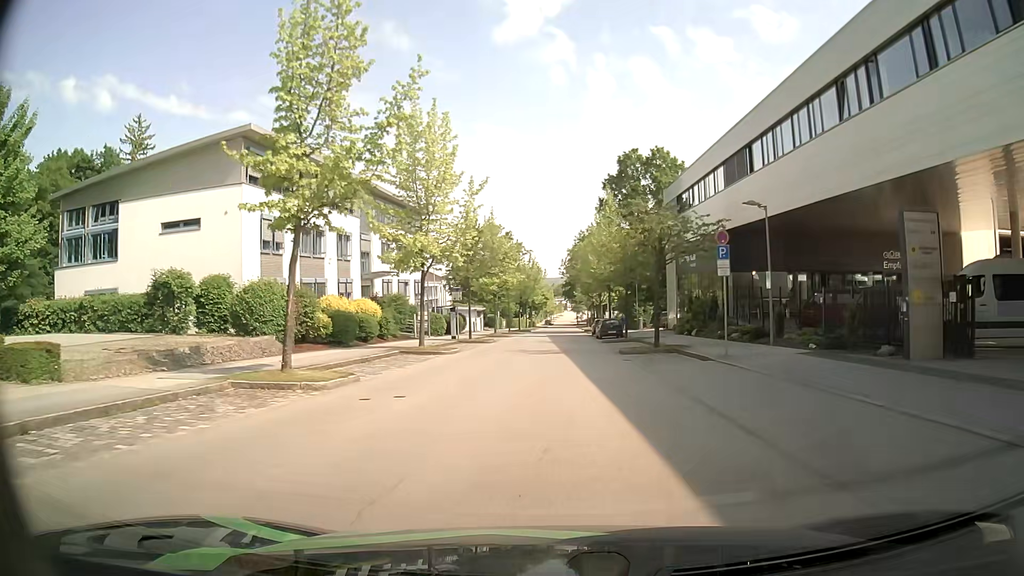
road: residential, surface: asphalt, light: Day
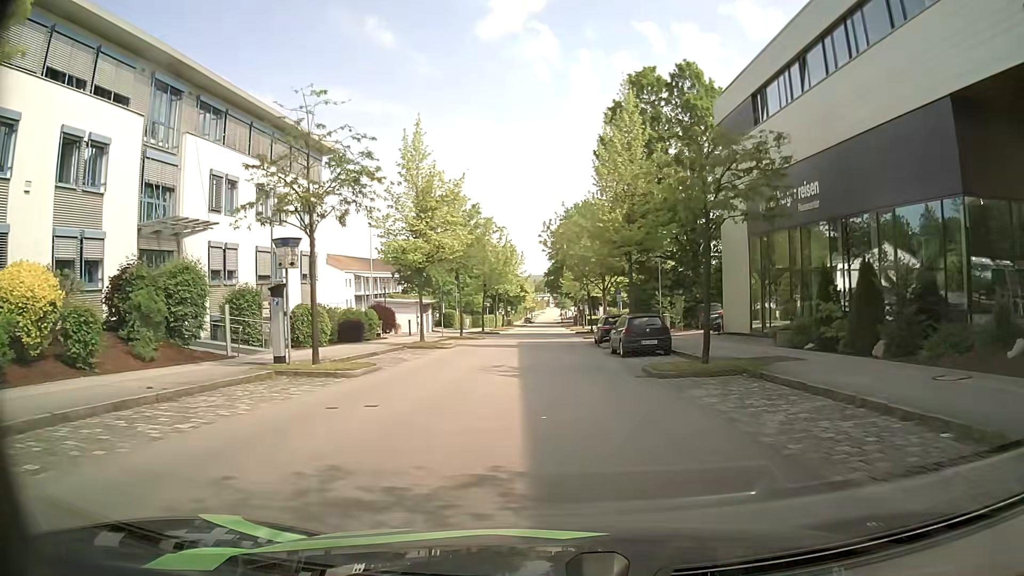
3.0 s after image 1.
(+0.5, +25.1) m; +2°
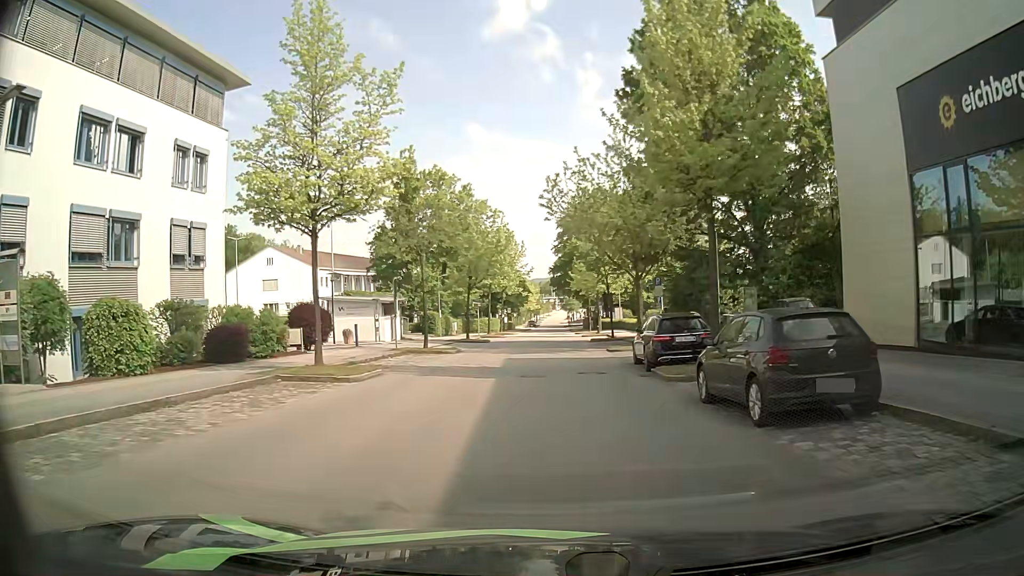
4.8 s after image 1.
(0.0, +14.6) m; -1°
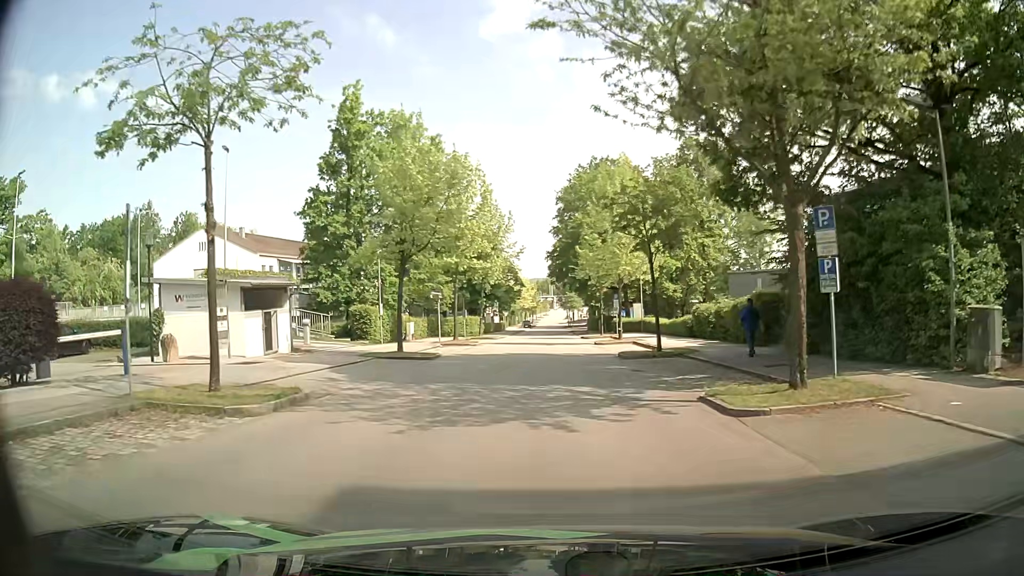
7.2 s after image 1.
(+0.1, +19.4) m; 0°
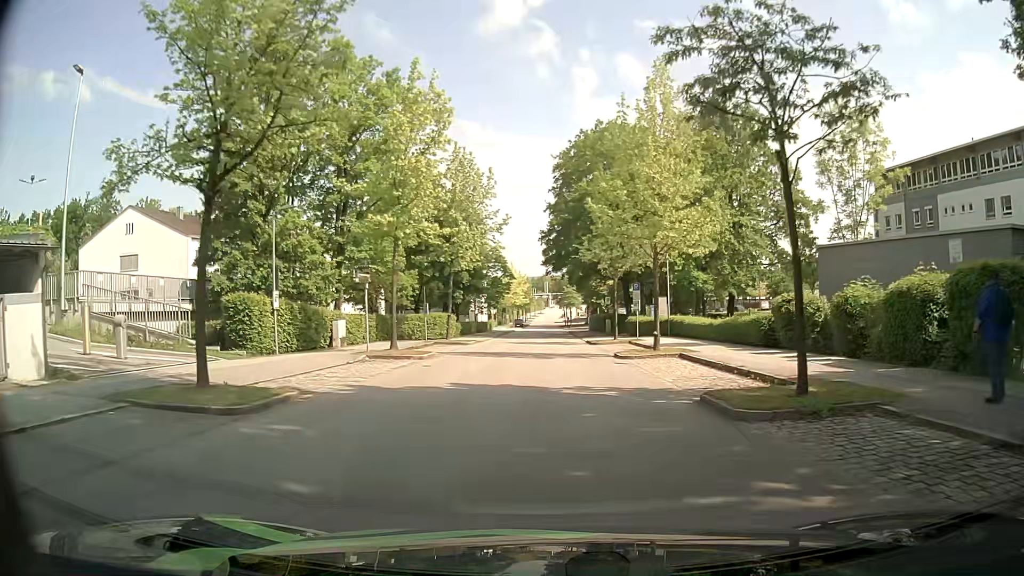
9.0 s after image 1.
(0.0, +14.5) m; +1°
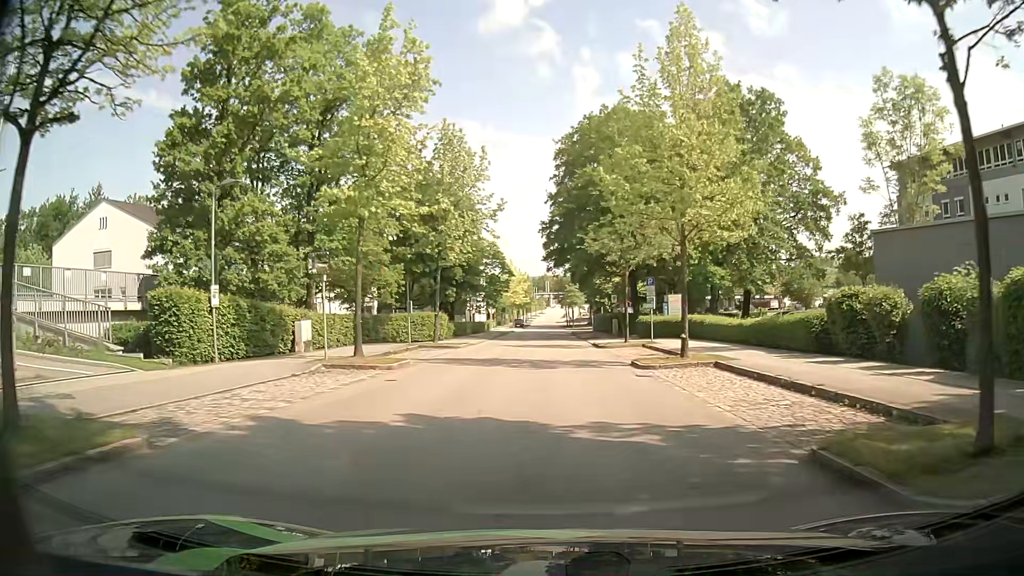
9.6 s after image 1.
(0.0, +4.8) m; 0°
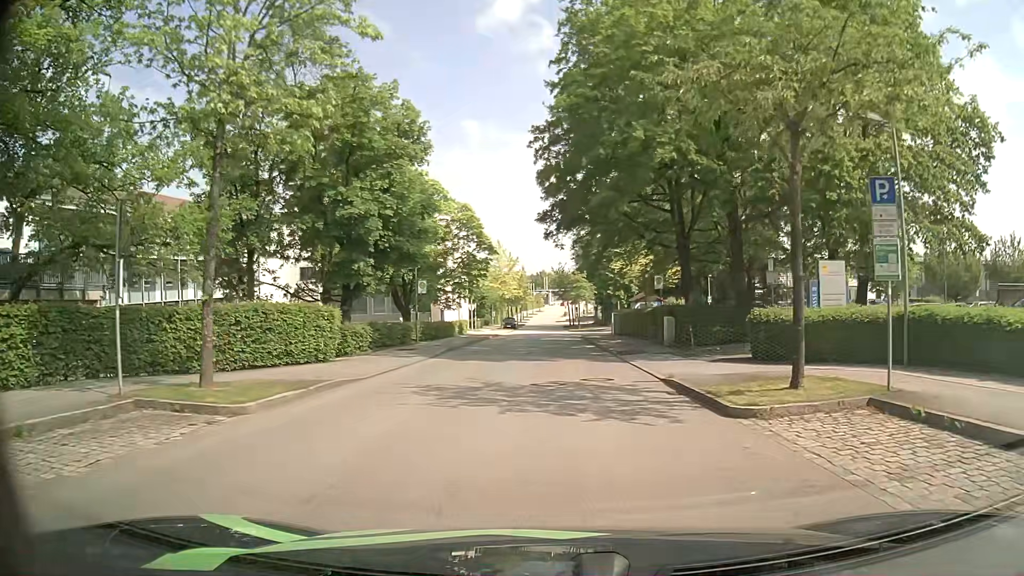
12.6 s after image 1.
(-0.1, +23.2) m; 0°
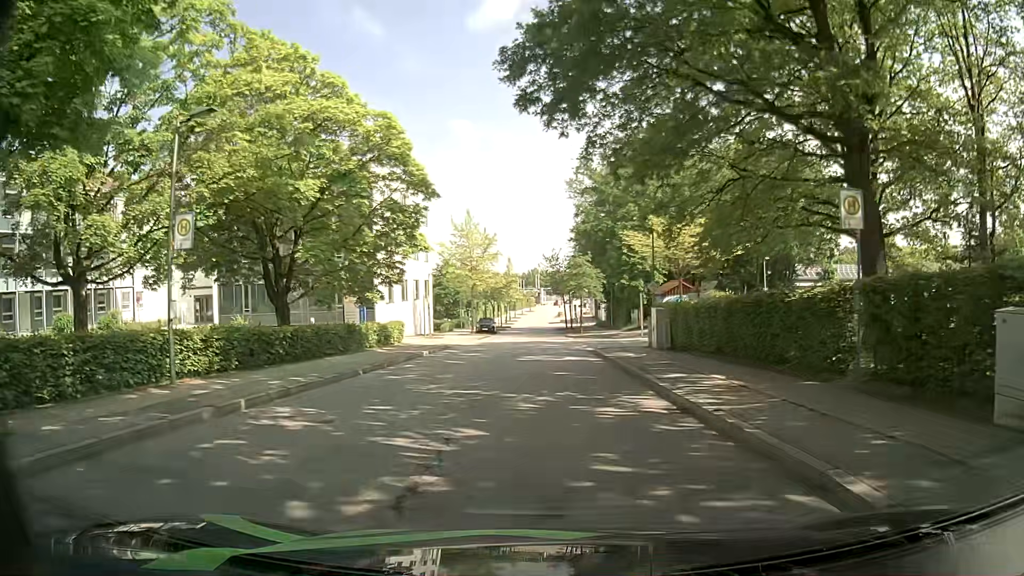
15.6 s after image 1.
(+0.3, +22.7) m; +1°
